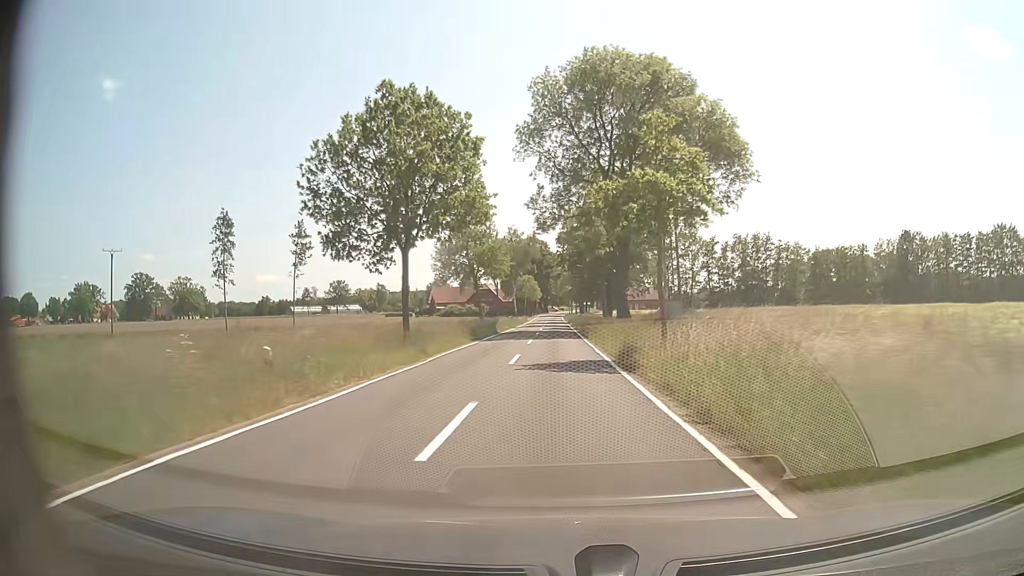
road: tertiary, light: Day
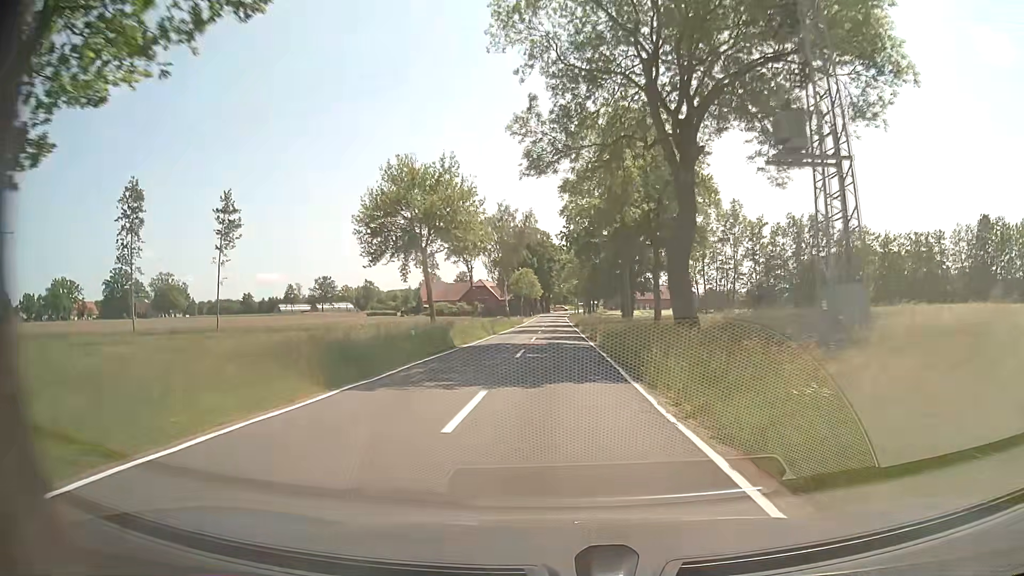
(0.0, +22.7) m; 0°
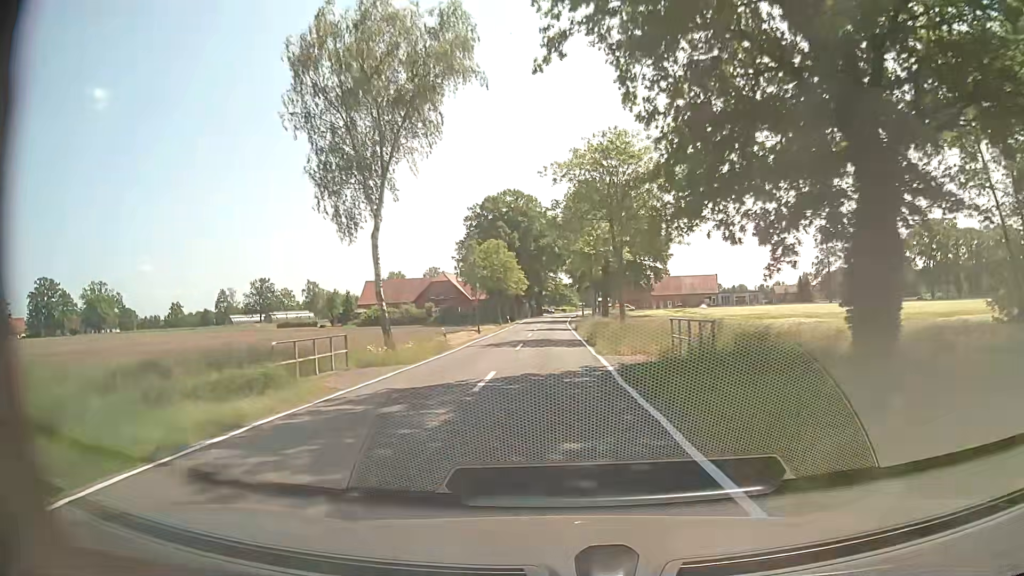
(-0.2, +56.6) m; 0°
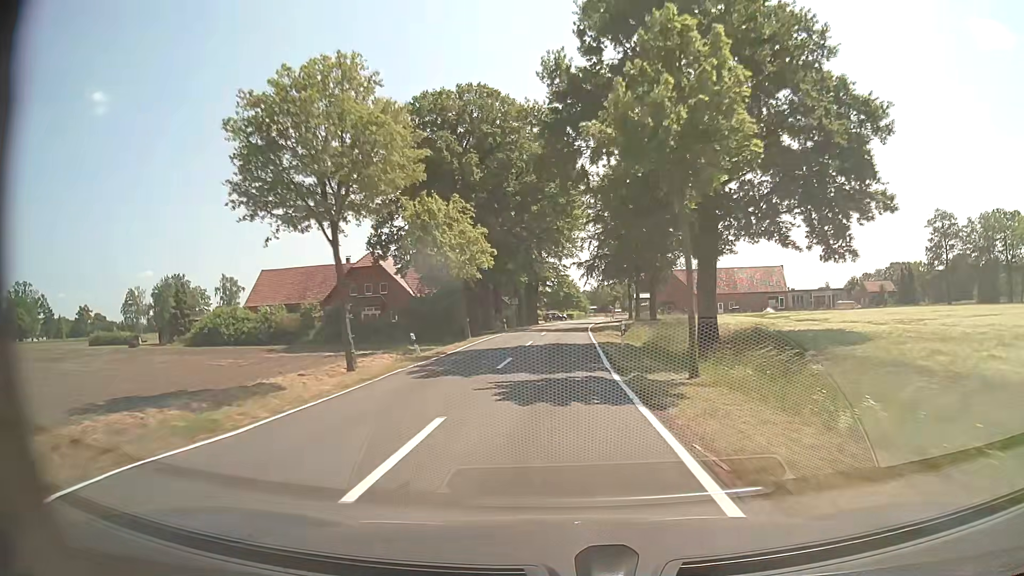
(+0.1, +56.2) m; 0°
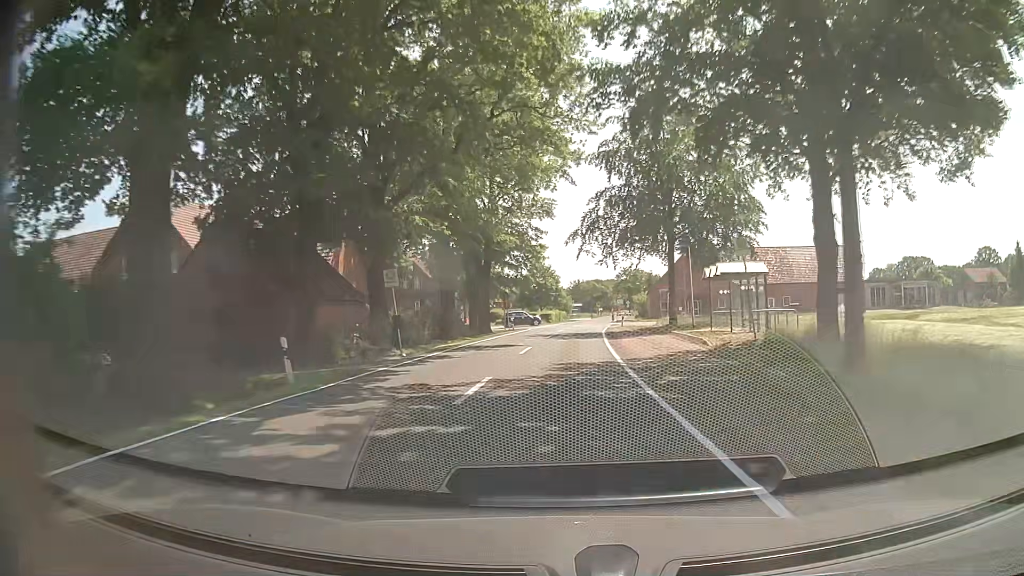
(+0.4, +44.1) m; +2°
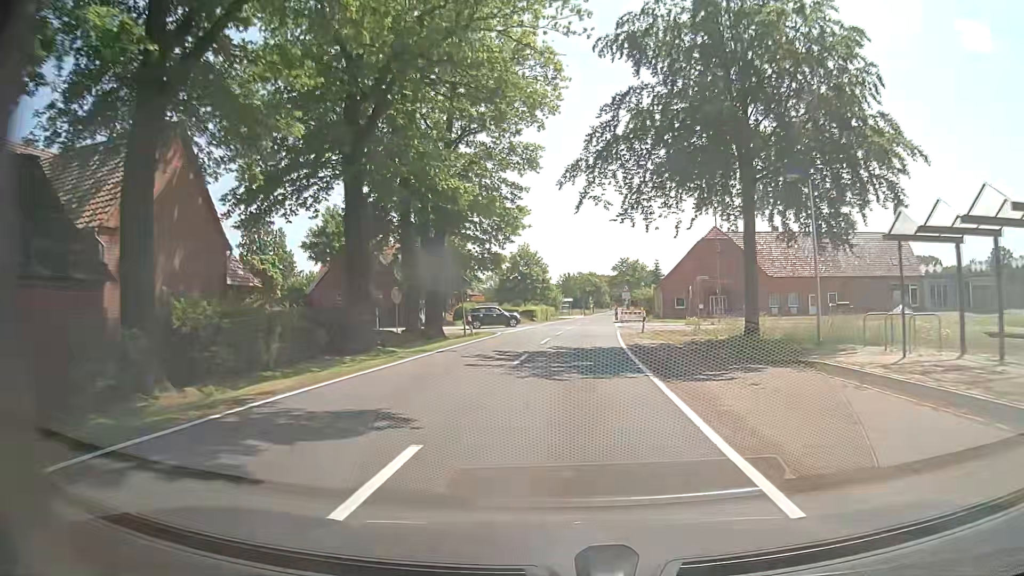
(+0.1, +18.6) m; 0°
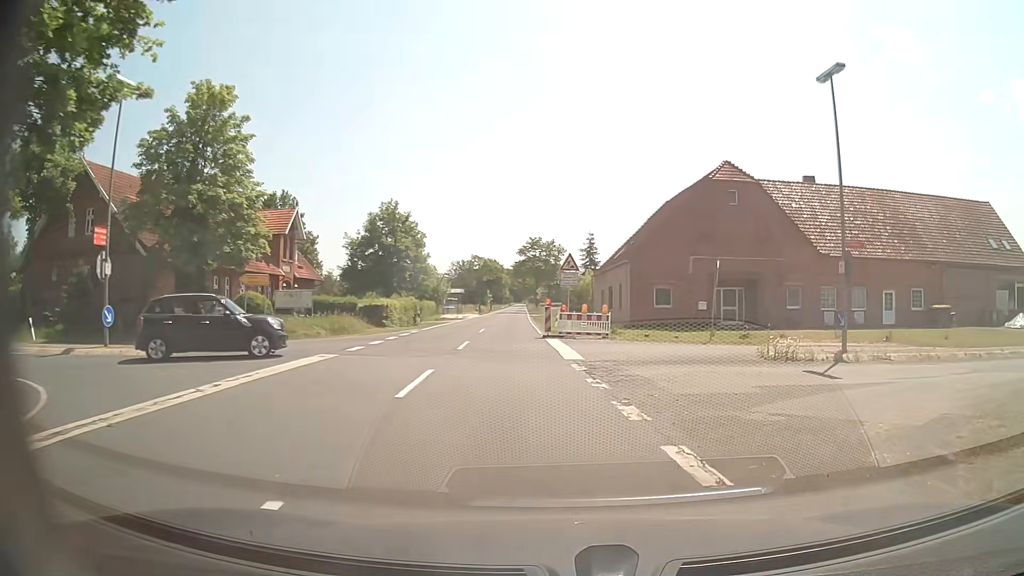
(+1.4, +31.7) m; +10°
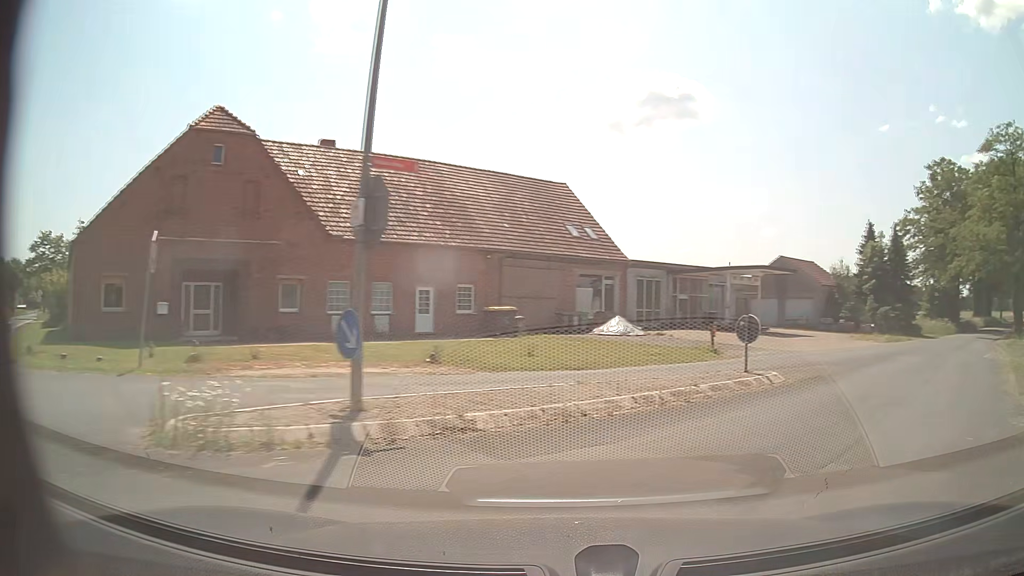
(+3.3, +10.7) m; +36°
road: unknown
(+4, +9) (+10, +16) (+17, +24) (+24, +31) (+31, +38) (+38, +45) (+46, +52) (+53, +59) (+60, +65) (+68, +72) m
